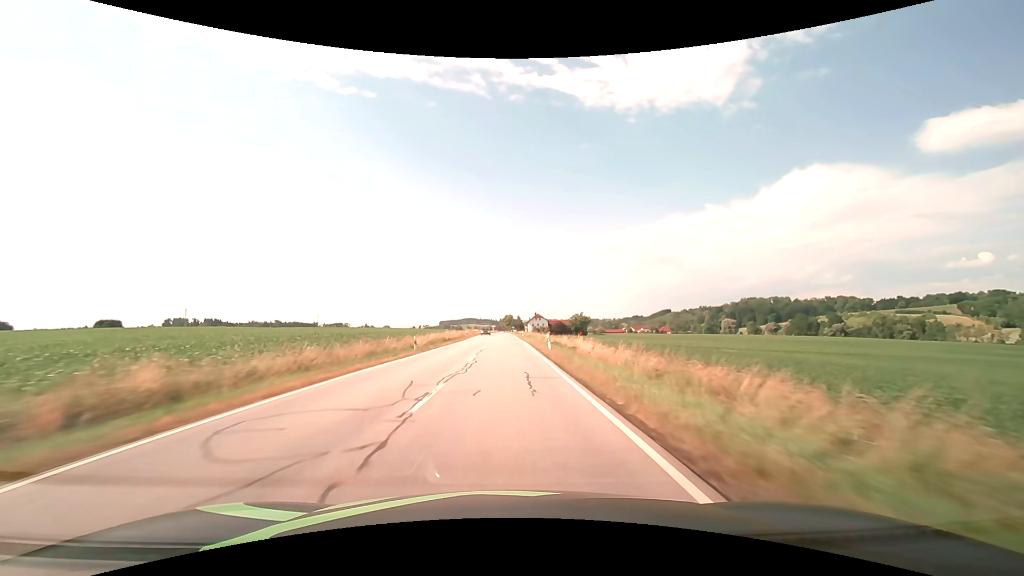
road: secondary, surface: asphalt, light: Day
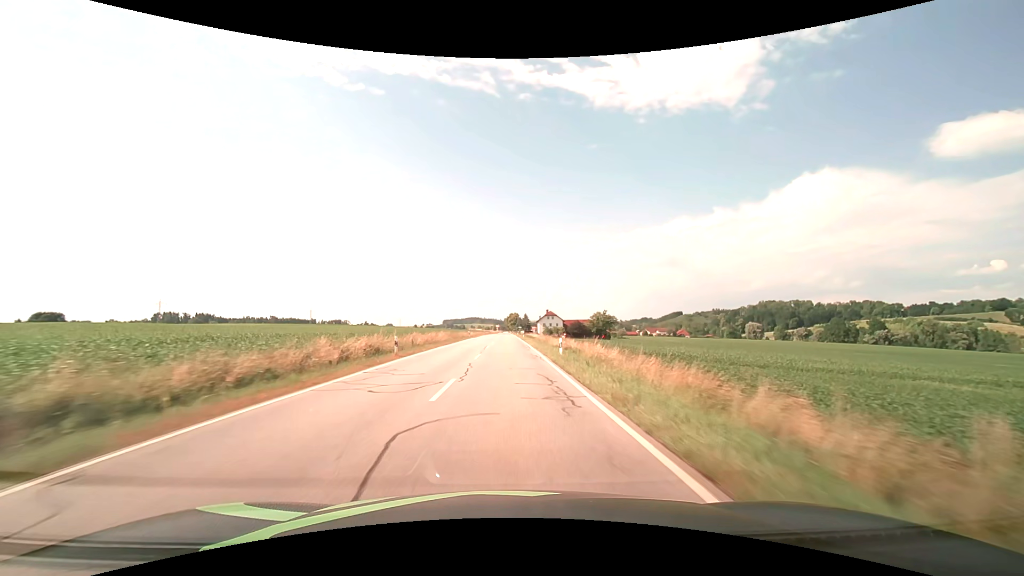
(-0.4, +46.8) m; -1°
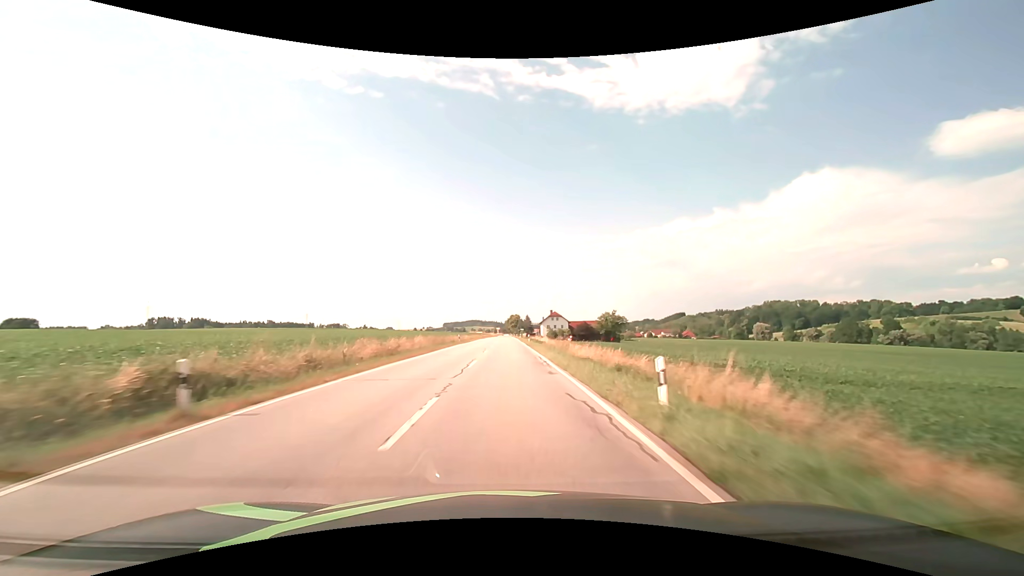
(0.0, +15.7) m; 0°
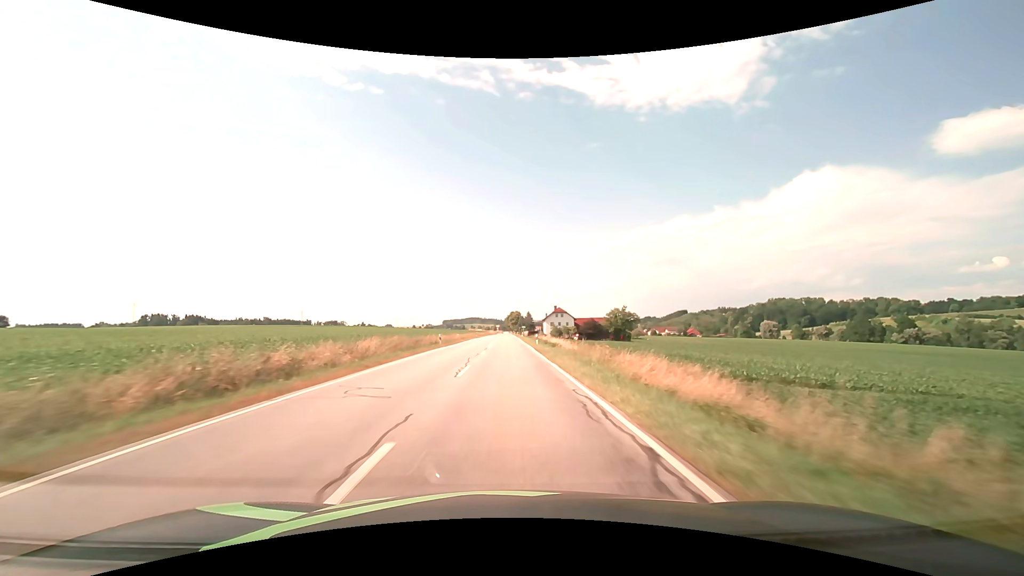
(0.0, +15.7) m; 0°
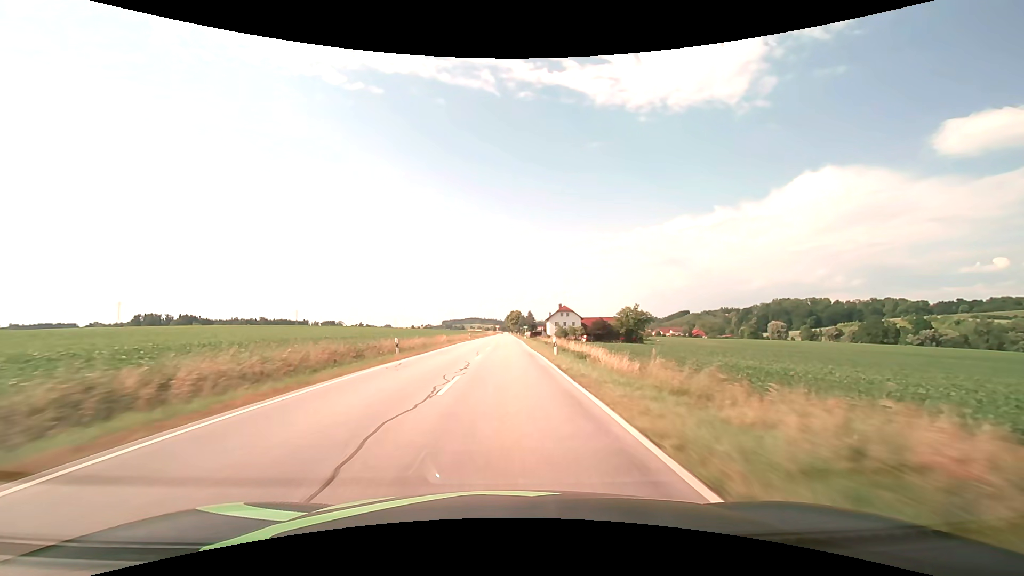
(0.0, +15.7) m; 0°
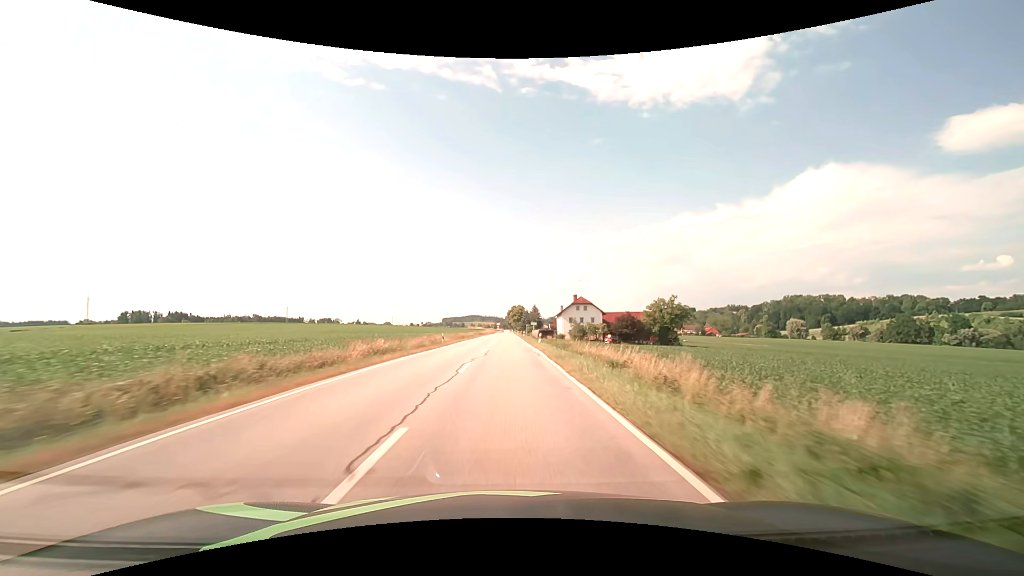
(0.0, +31.5) m; 0°
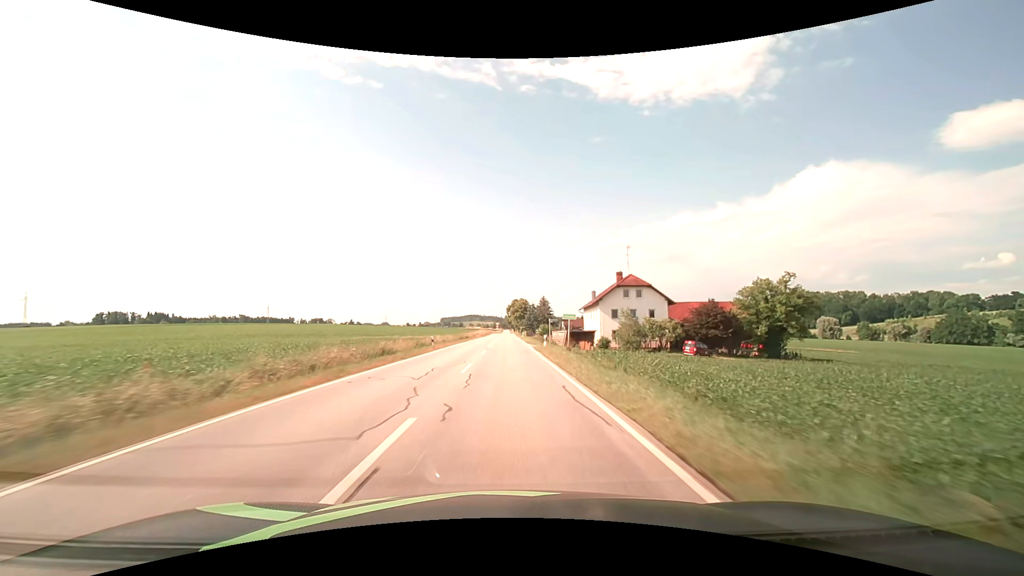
(0.0, +47.4) m; 0°
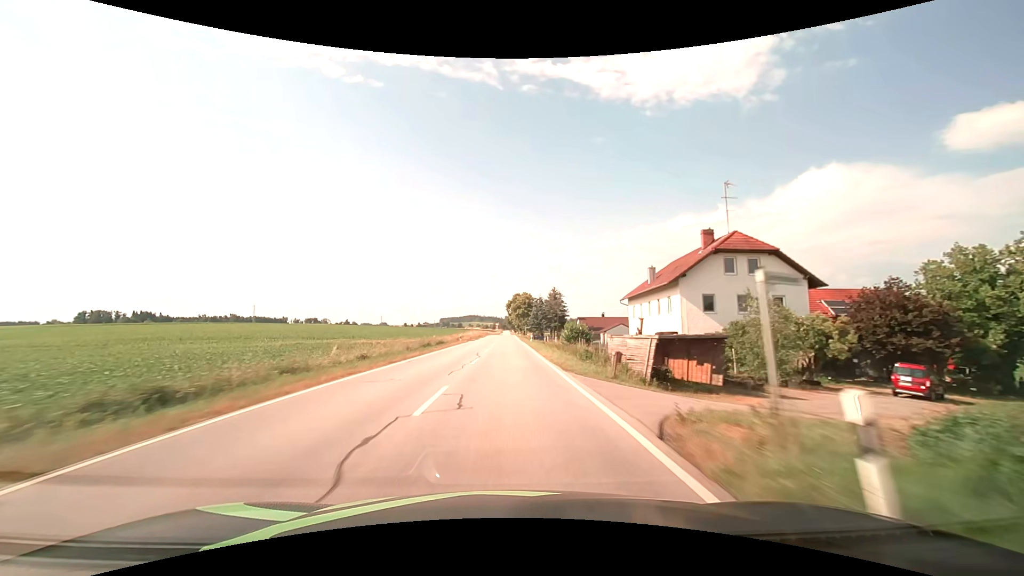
(0.0, +31.6) m; 0°
(0, +10) (0, +20) (0, +30) (0, +40) (0, +50) (0, +60) (0, +70) (0, +80) (0, +90) (0, +100) m
